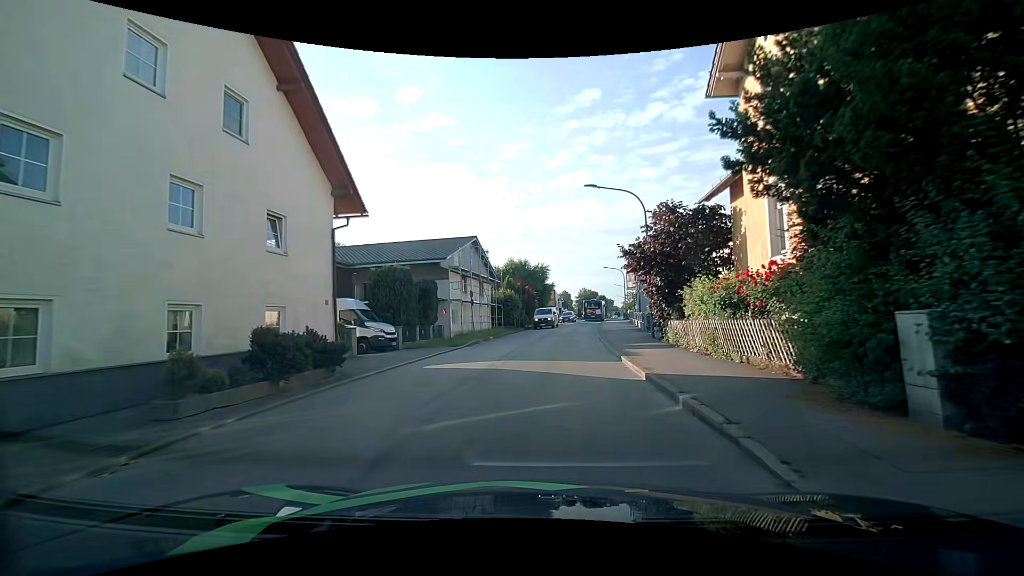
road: unclassified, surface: asphalt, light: Day
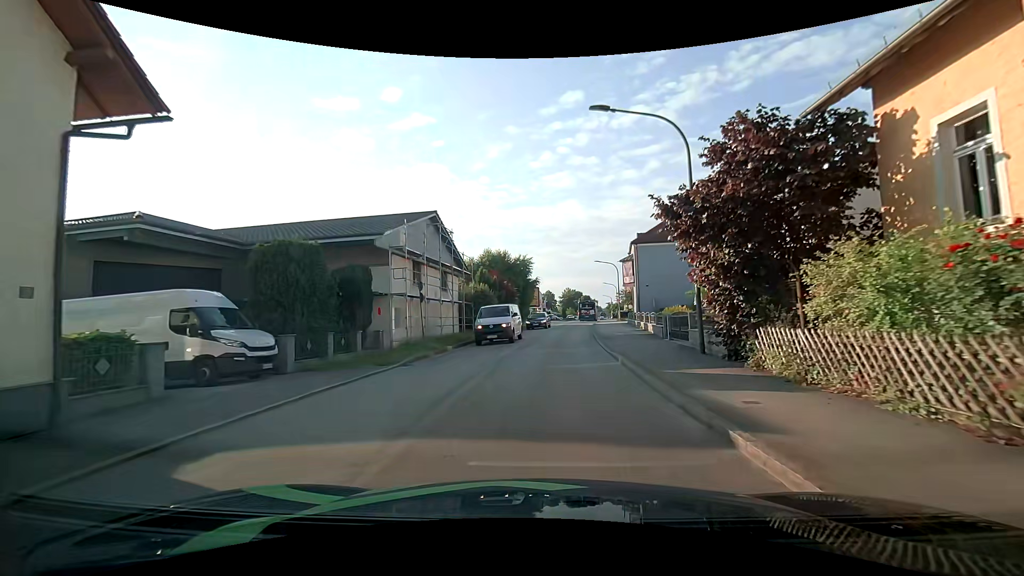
(+0.3, +9.2) m; +3°
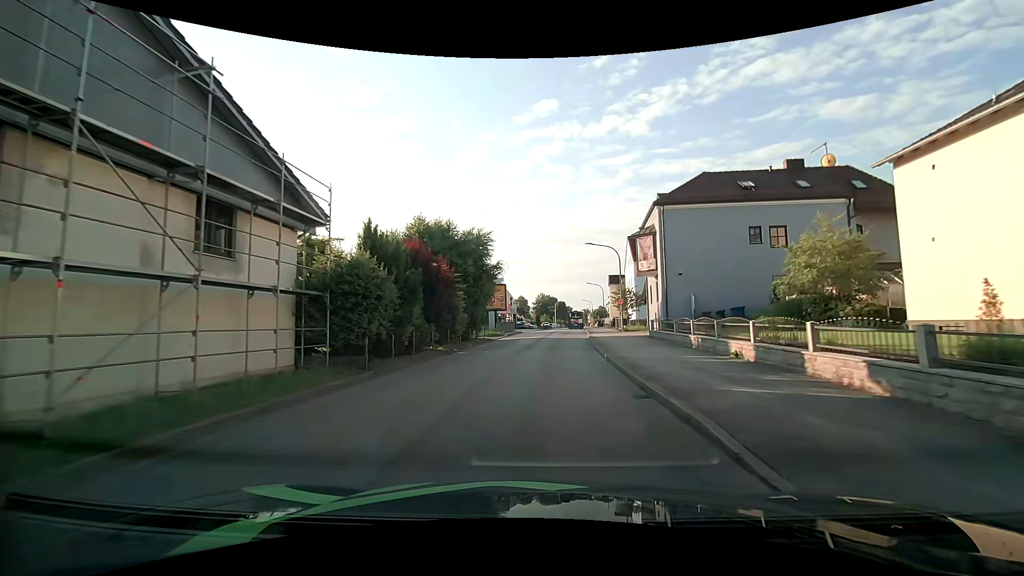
(+0.5, +20.0) m; +3°
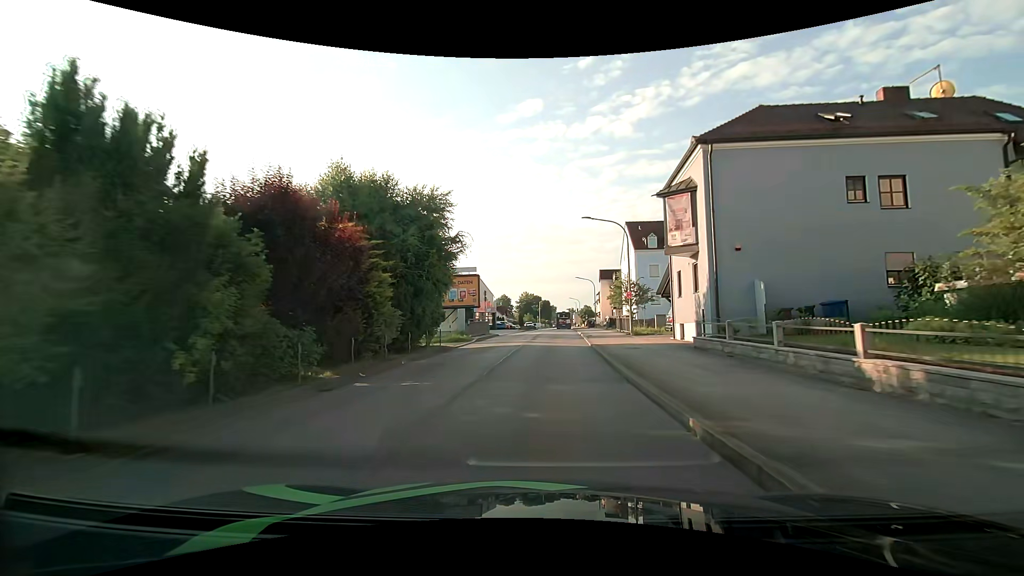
(+0.2, +10.7) m; +2°
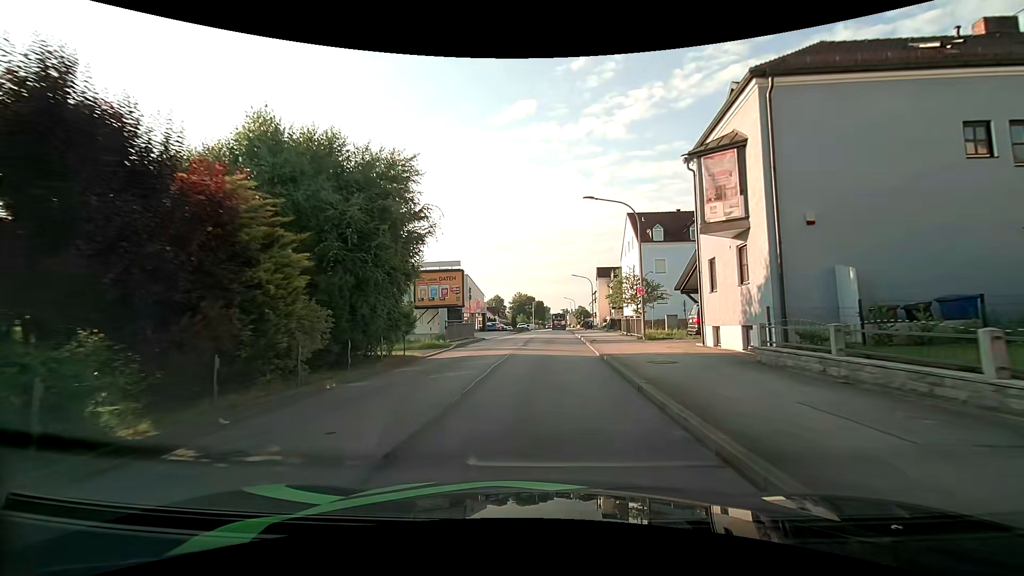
(+0.1, +5.5) m; +1°
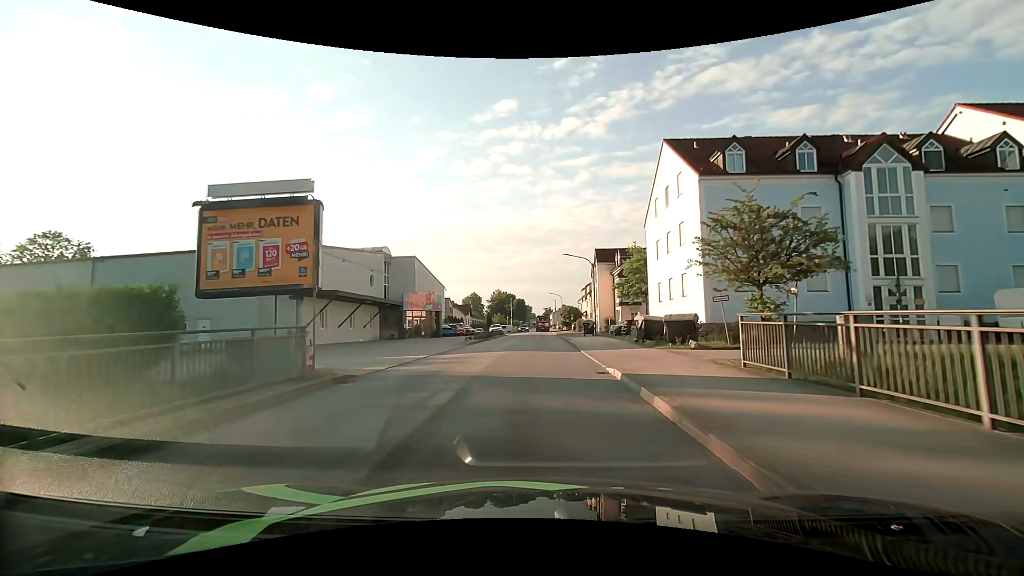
(+0.5, +22.4) m; +2°
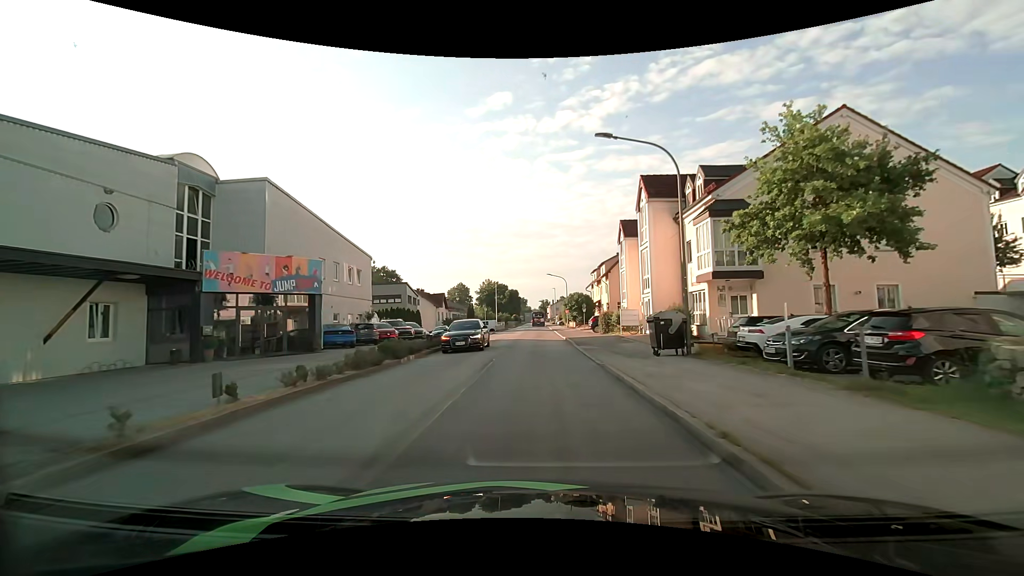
(+0.1, +29.1) m; 0°
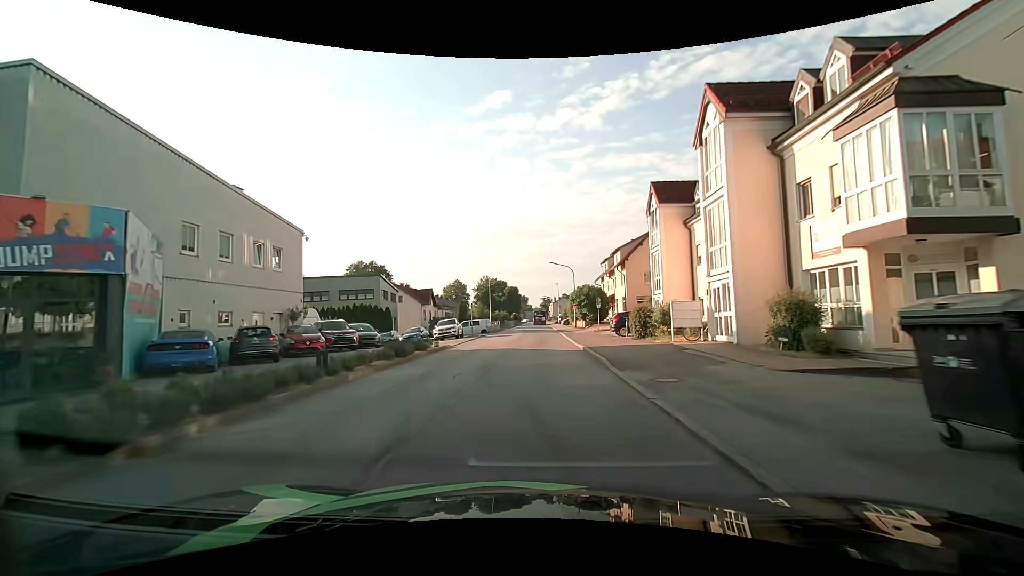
(0.0, +12.1) m; 0°
(0, +10) (0, +20) (0, +30) (0, +40) (0, +50) (0, +60) (0, +70) (0, +80) (0, +90) (0, +100) m
